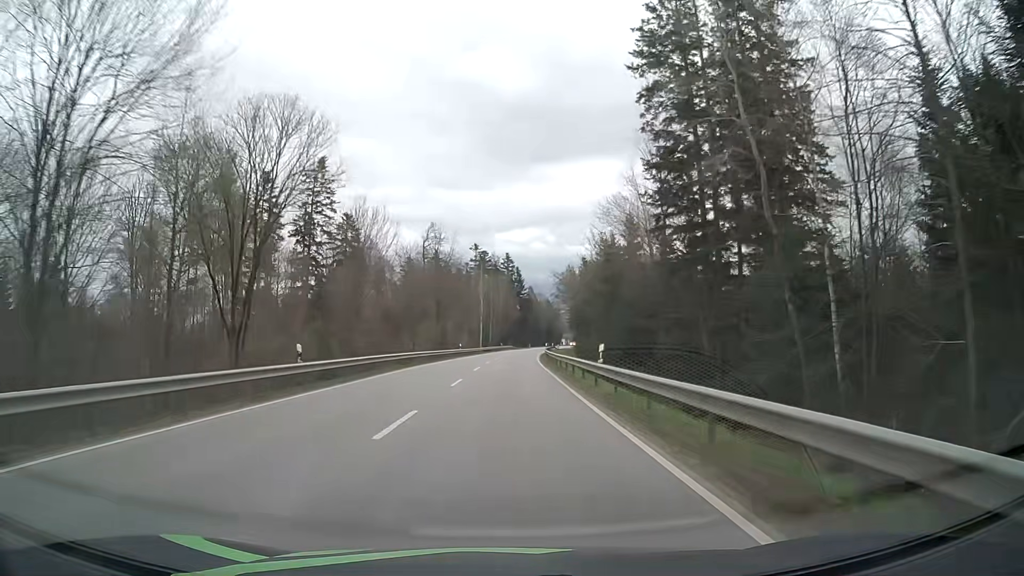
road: secondary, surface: asphalt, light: Day
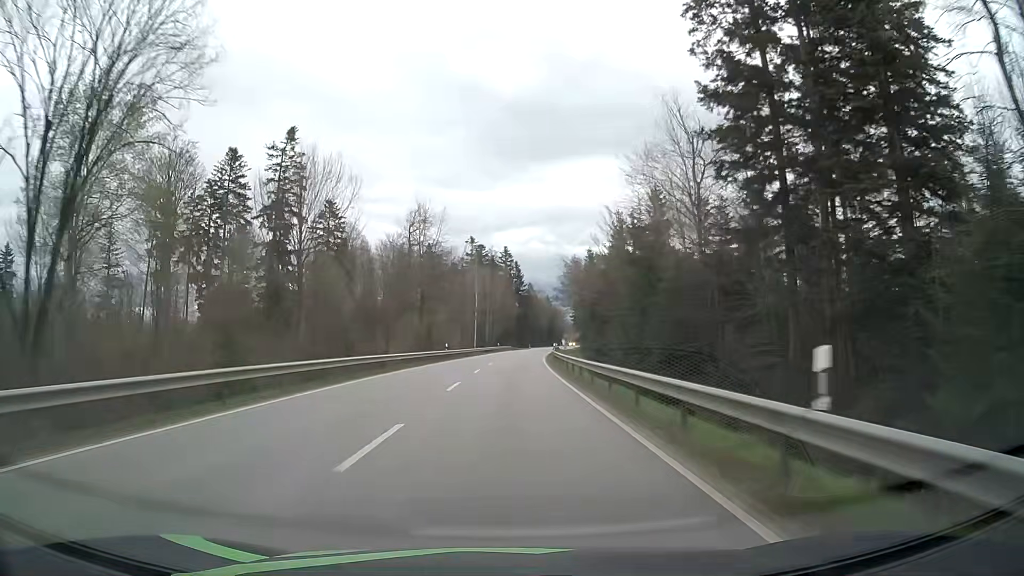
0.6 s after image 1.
(+0.1, +14.3) m; 0°
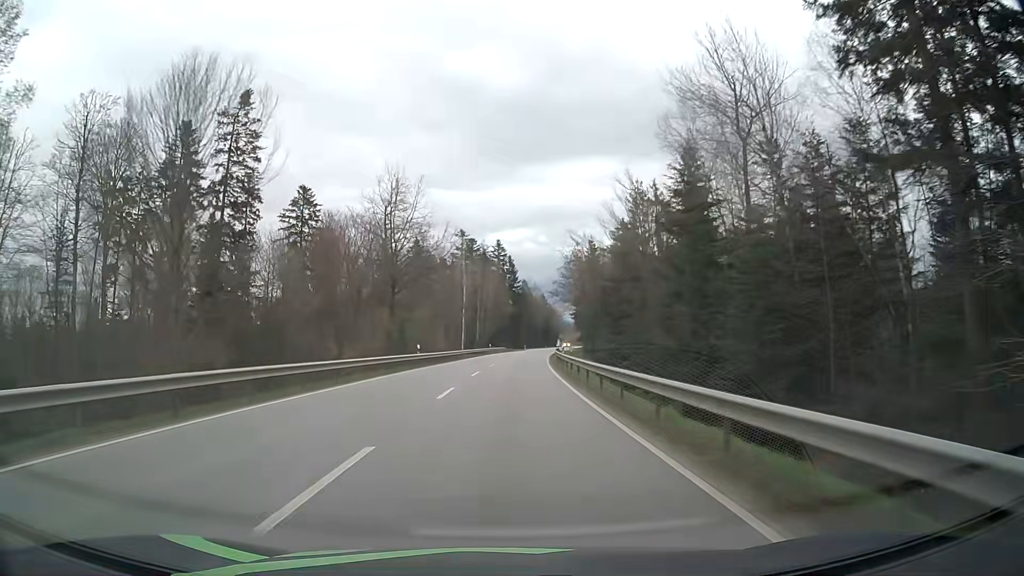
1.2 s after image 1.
(+0.1, +14.3) m; +1°
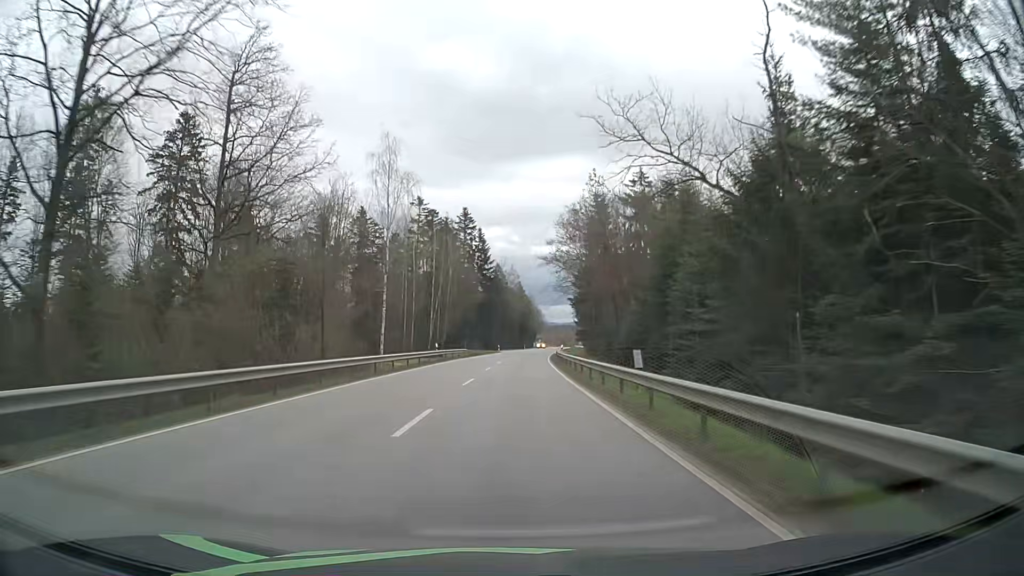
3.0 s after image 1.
(+0.8, +42.8) m; +2°
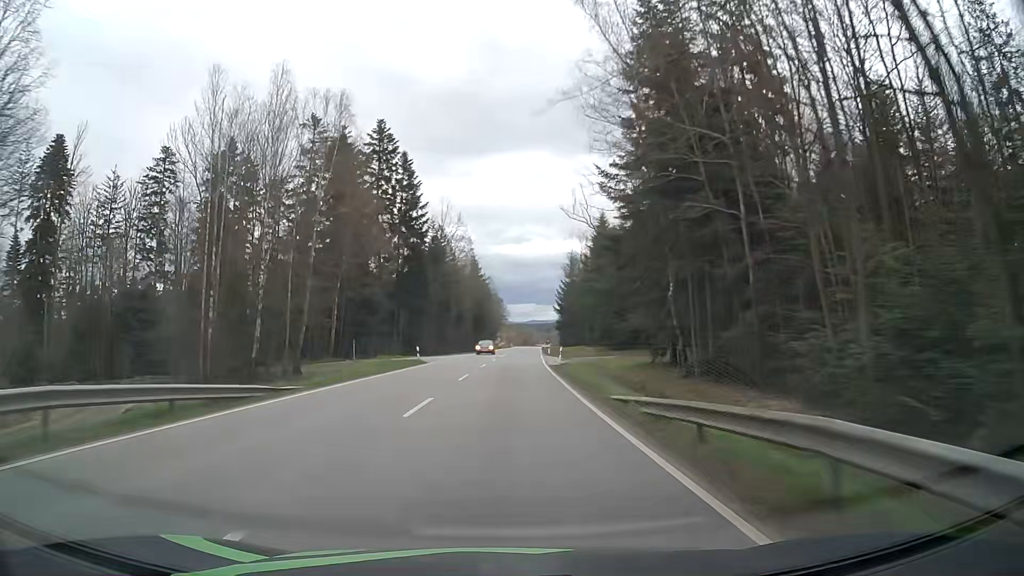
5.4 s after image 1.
(+1.9, +57.1) m; +3°
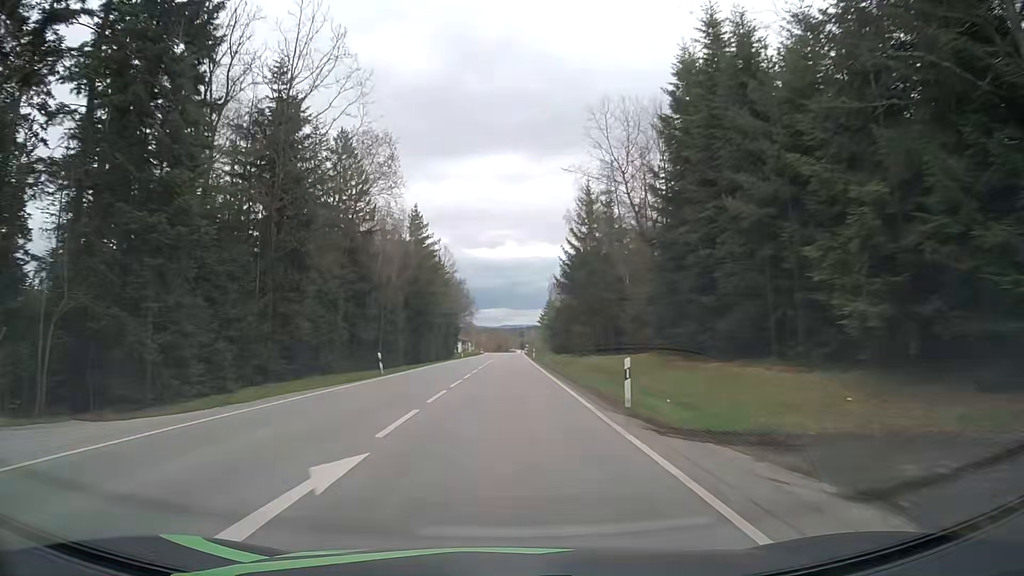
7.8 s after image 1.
(+1.6, +57.1) m; +3°
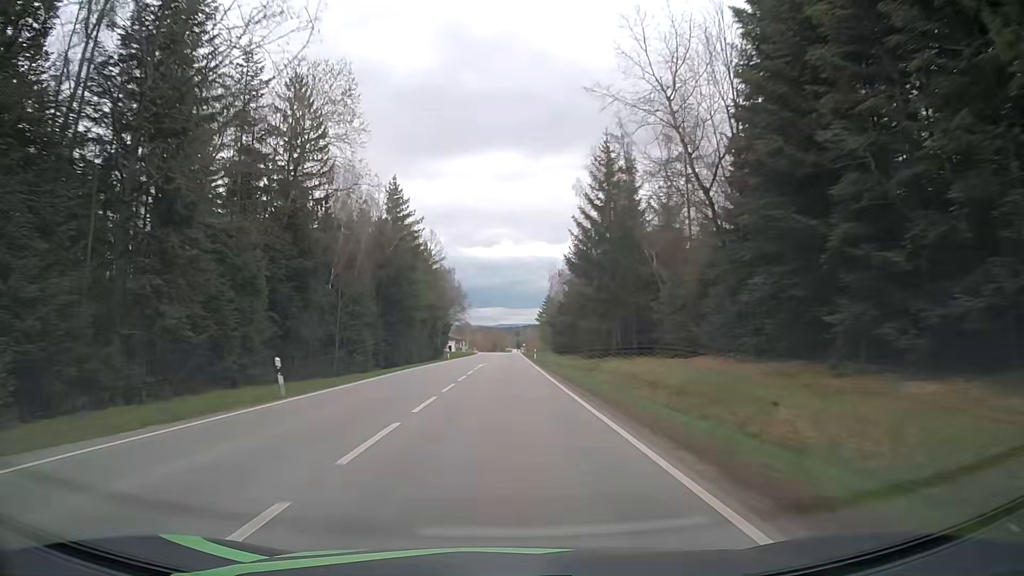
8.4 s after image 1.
(0.0, +14.3) m; +1°
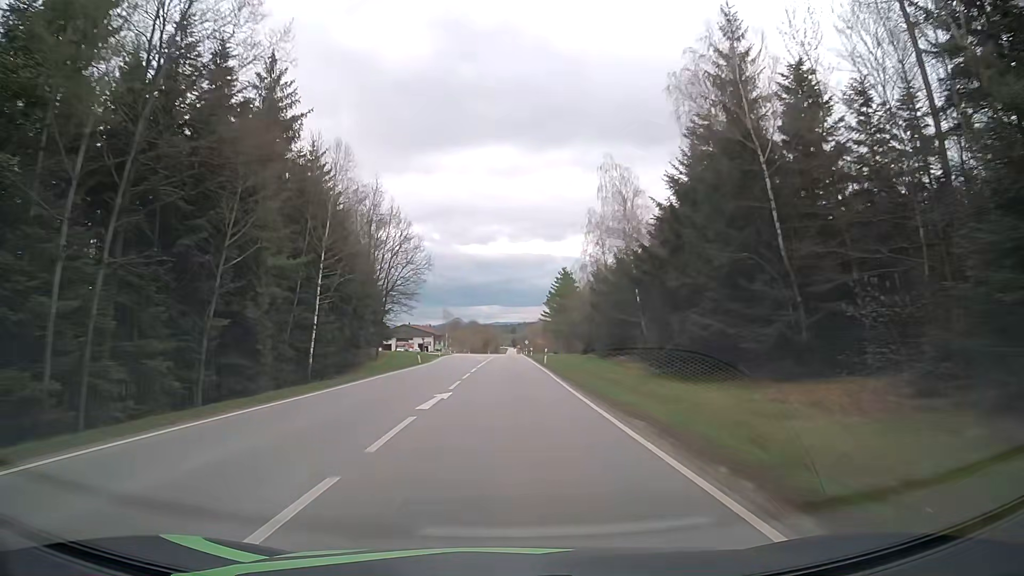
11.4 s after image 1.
(-0.2, +71.4) m; 0°
(0, +10) (0, +20) (0, +30) (0, +40) (0, +50) (+1, +60) (+1, +70) (+1, +80) (+1, +90) (+1, +100) m
